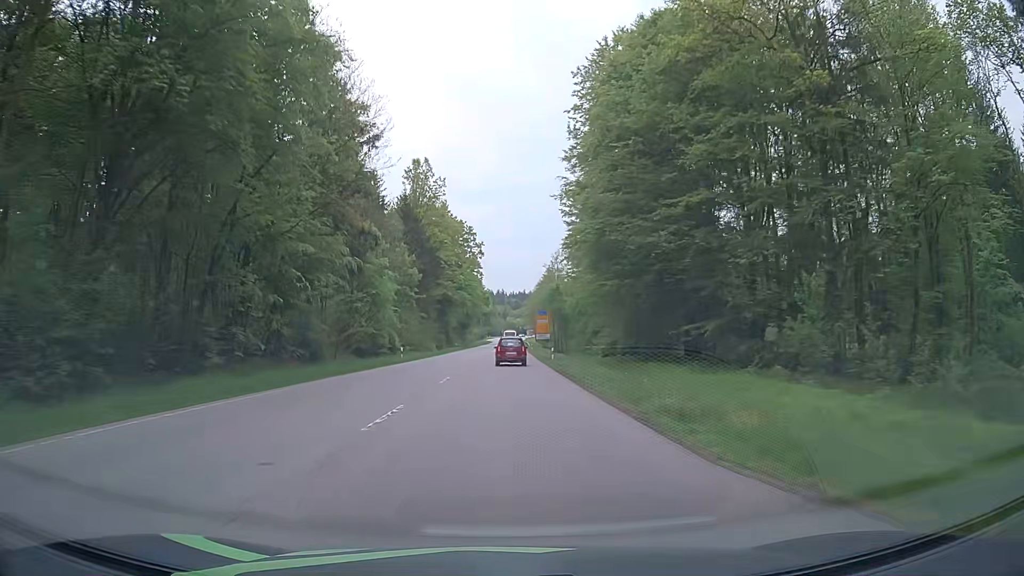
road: secondary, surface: asphalt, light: Day
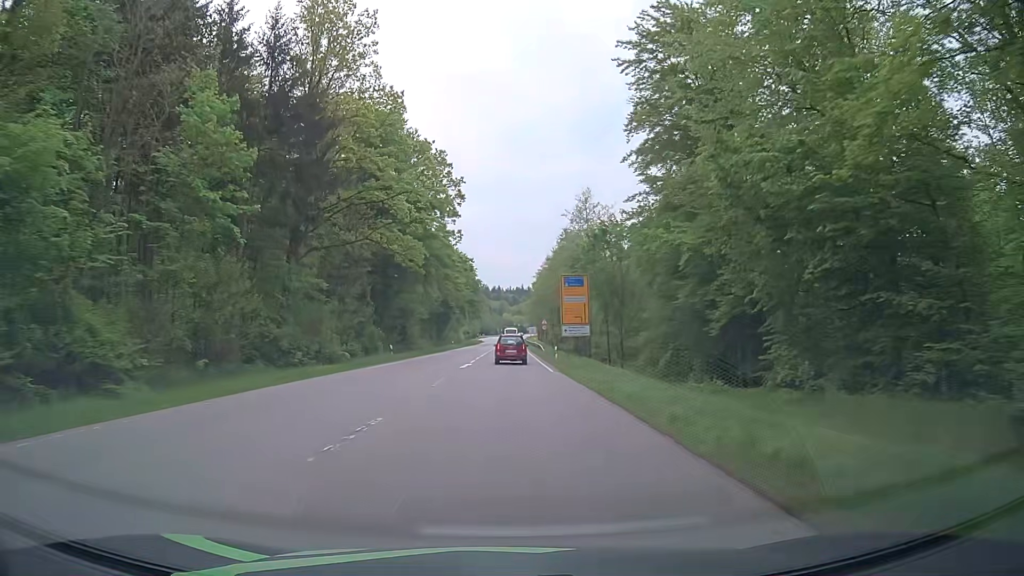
(+0.1, +50.4) m; +1°
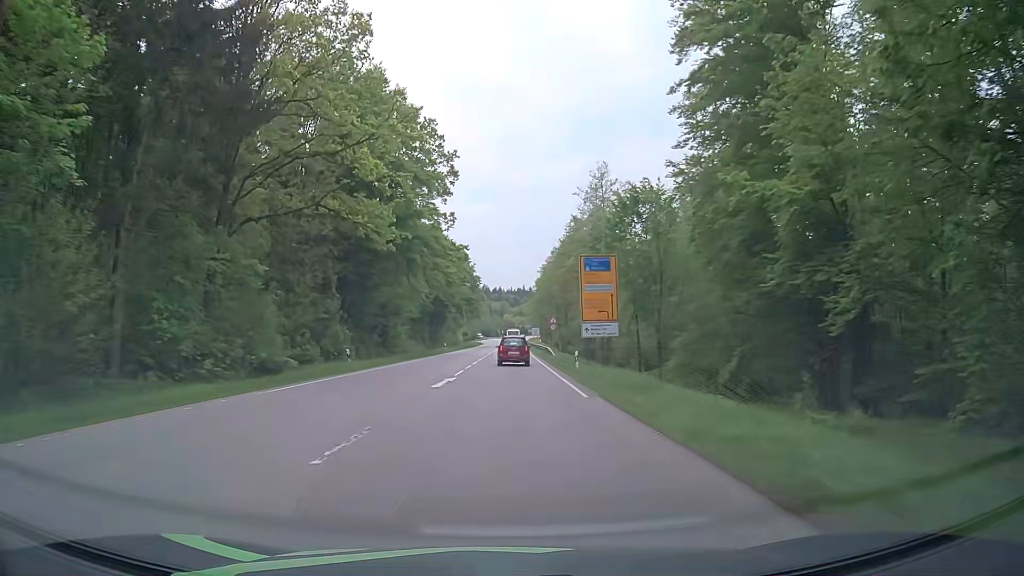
(-0.2, +11.9) m; -1°
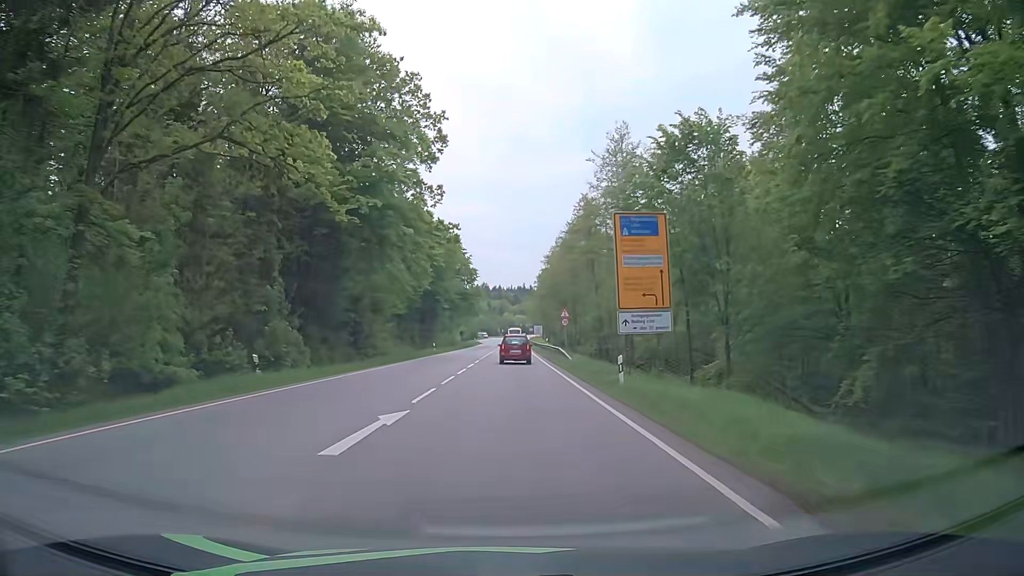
(0.0, +11.7) m; 0°
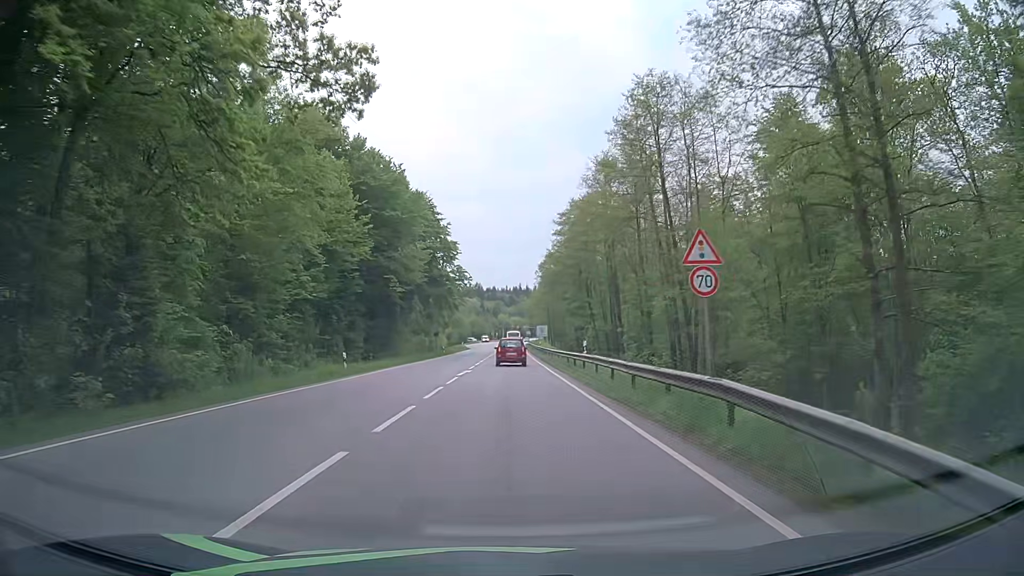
(+0.1, +34.0) m; 0°
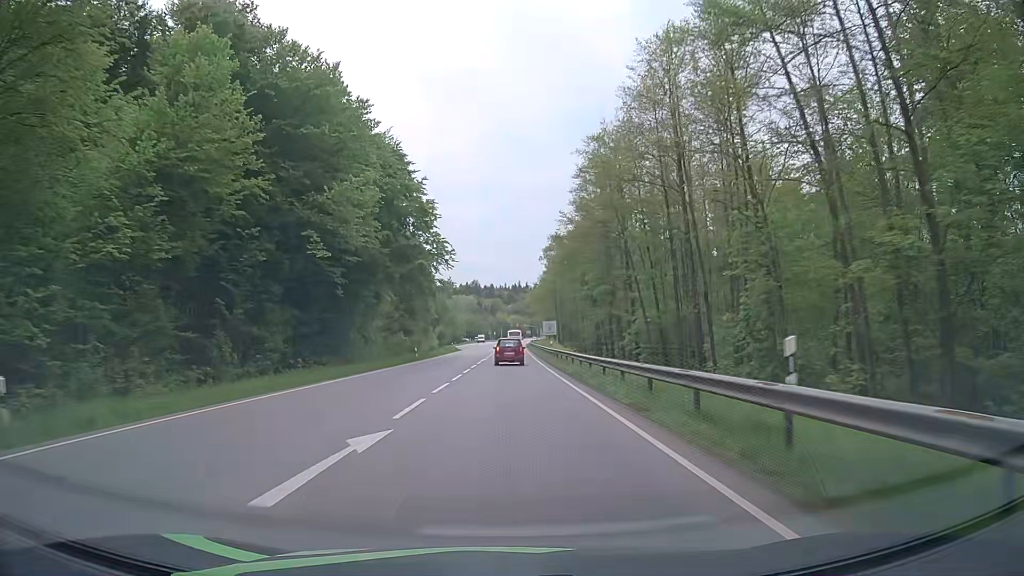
(+0.2, +22.2) m; 0°
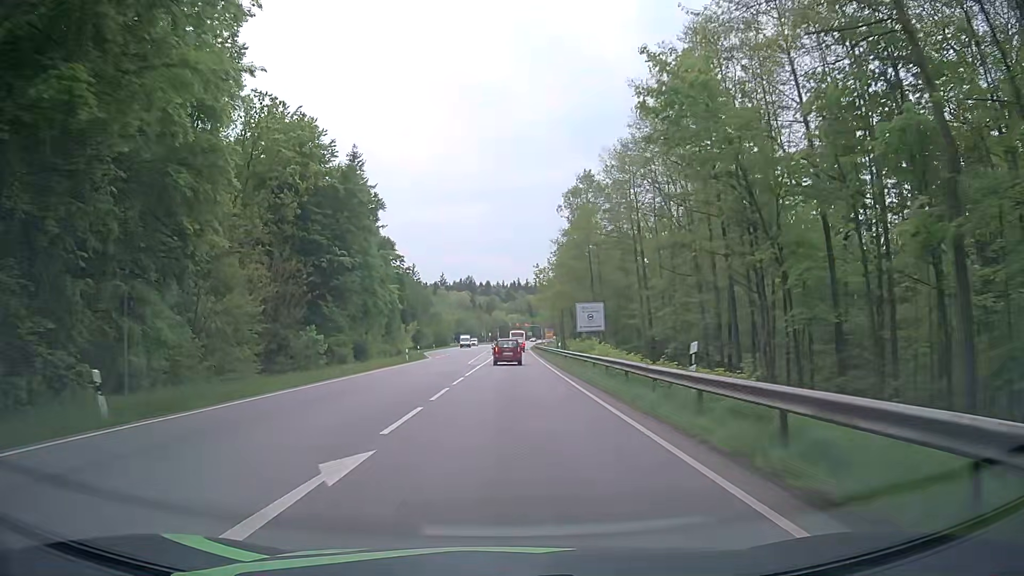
(+0.6, +43.7) m; +1°
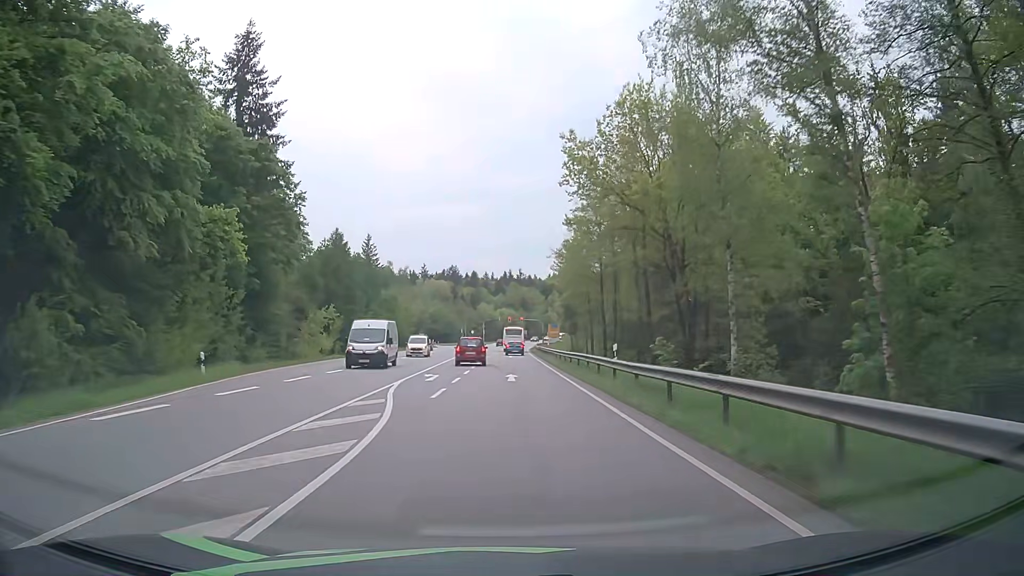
(+0.6, +53.8) m; +1°
